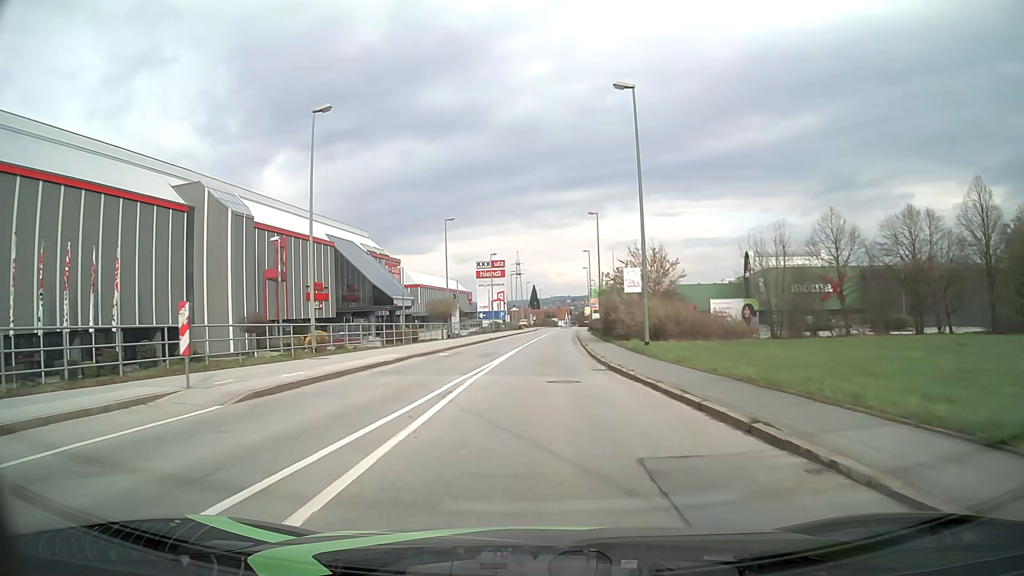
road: tertiary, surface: asphalt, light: Day
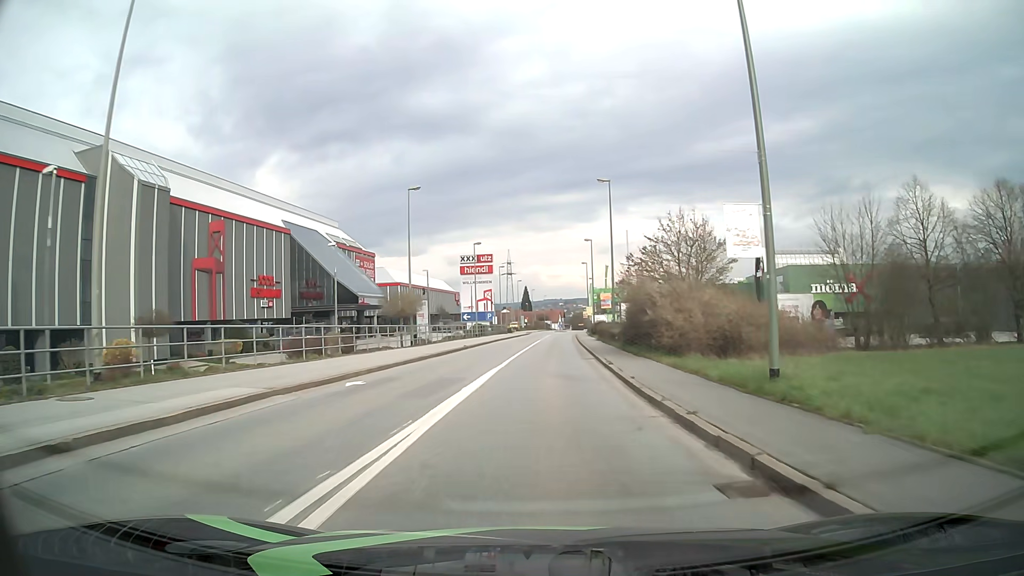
(0.0, +14.0) m; 0°
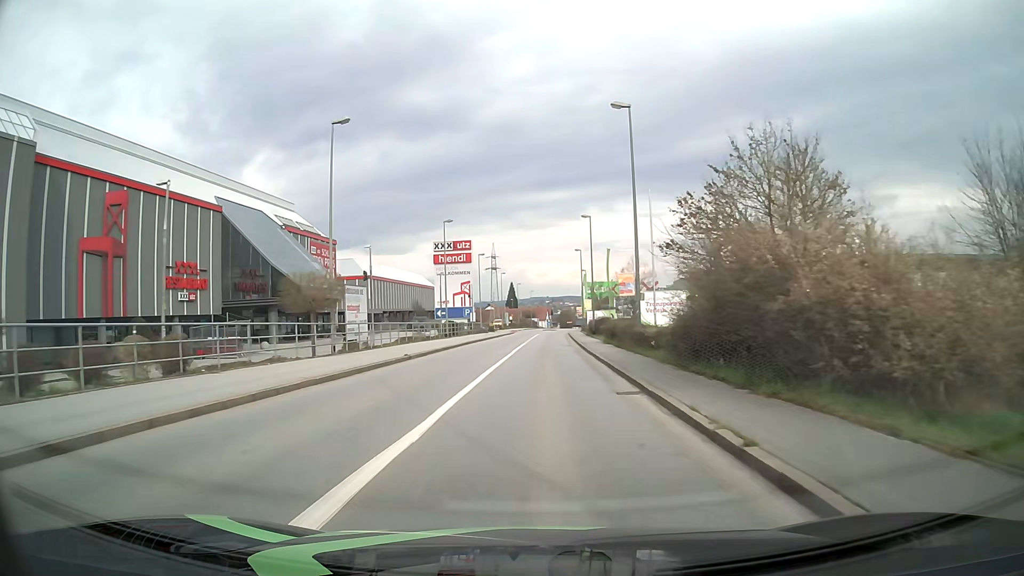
(+0.1, +14.4) m; +1°
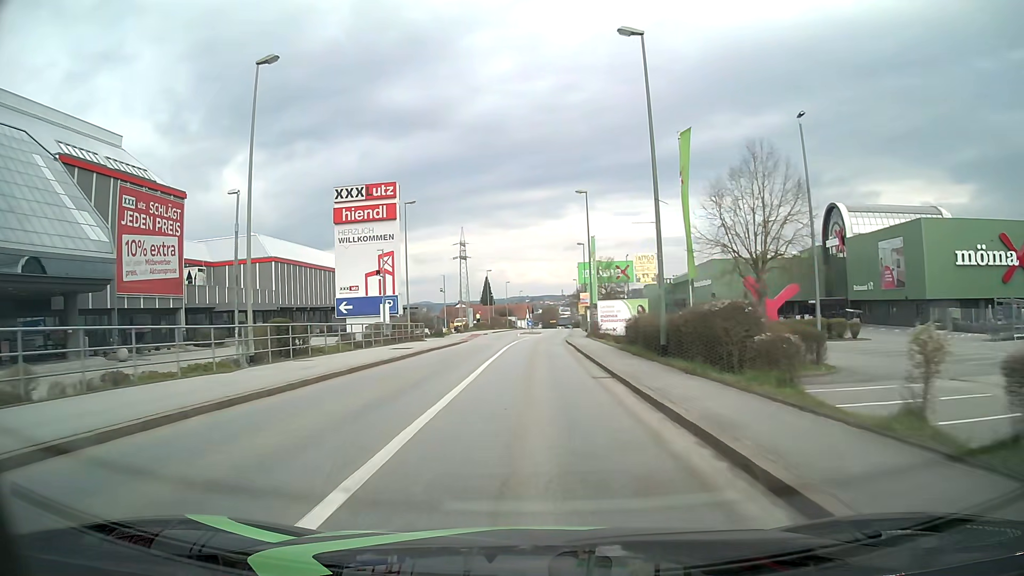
(+0.7, +37.5) m; +2°
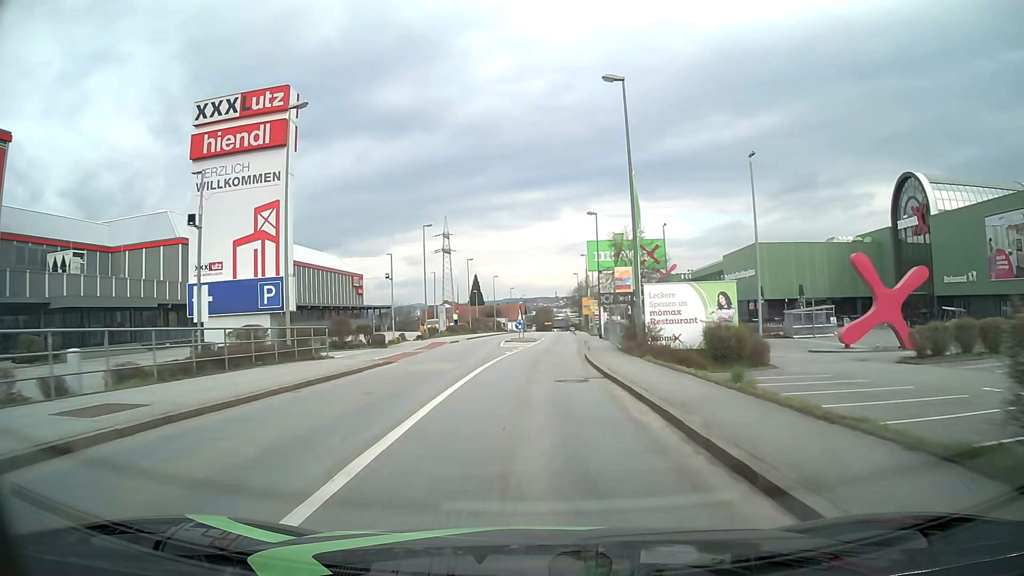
(0.0, +22.9) m; 0°
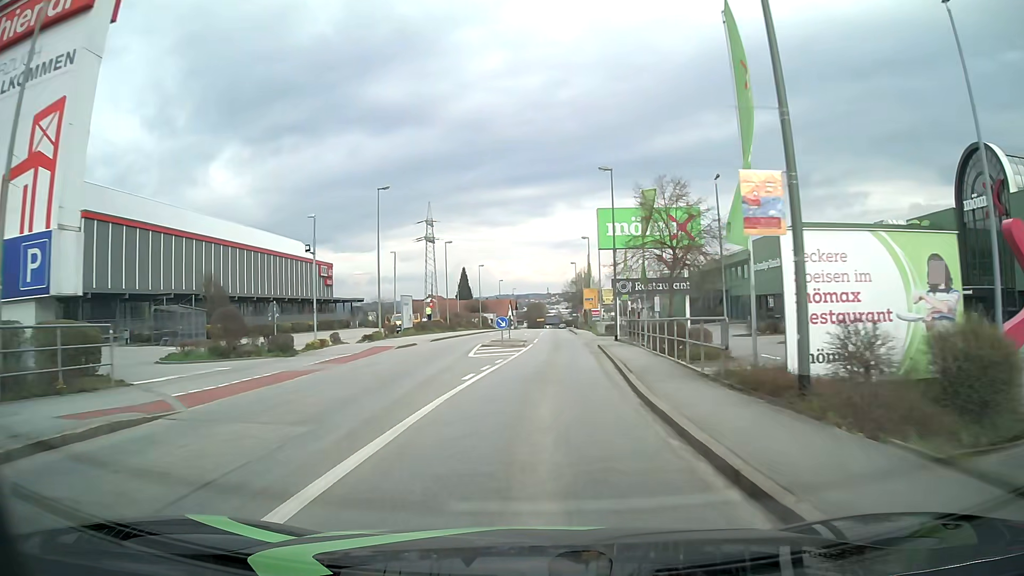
(+0.1, +15.3) m; +1°
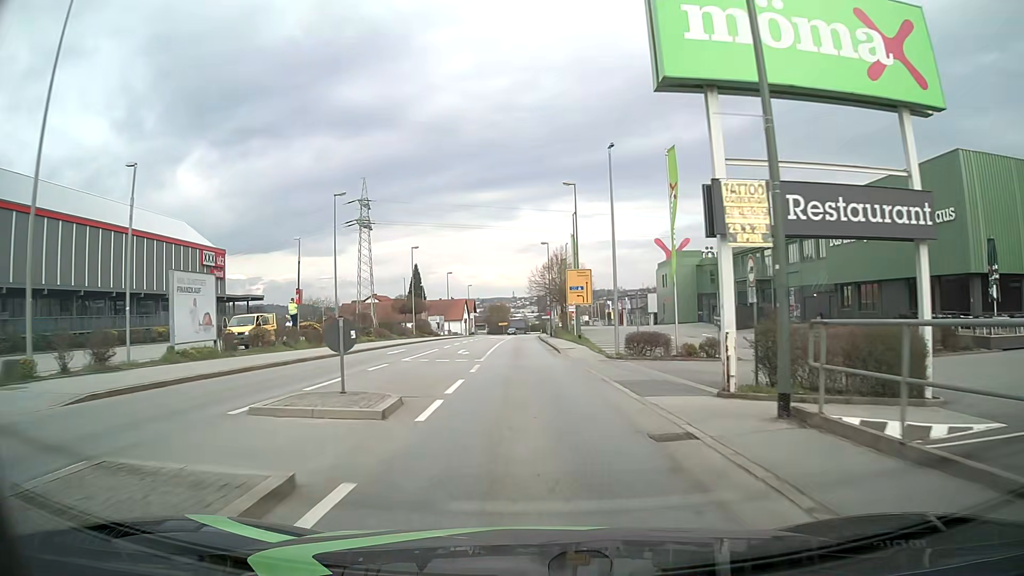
(+1.0, +30.6) m; +3°
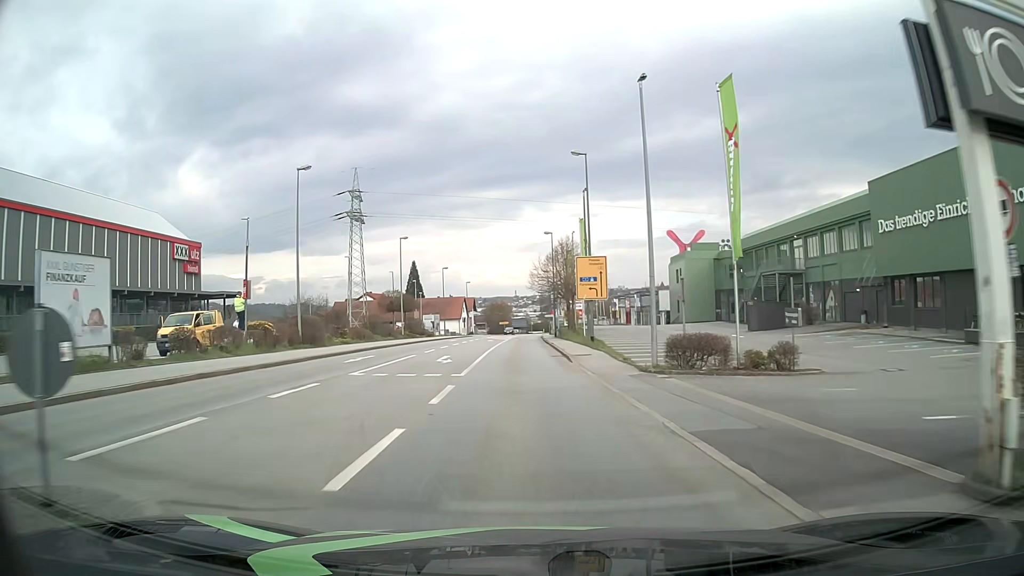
(0.0, +7.7) m; 0°
(0, +10) (0, +20) (0, +30) (0, +40) (-1, +50) (-1, +60) (-1, +70) (-1, +80) (-1, +90) (0, +100) m
